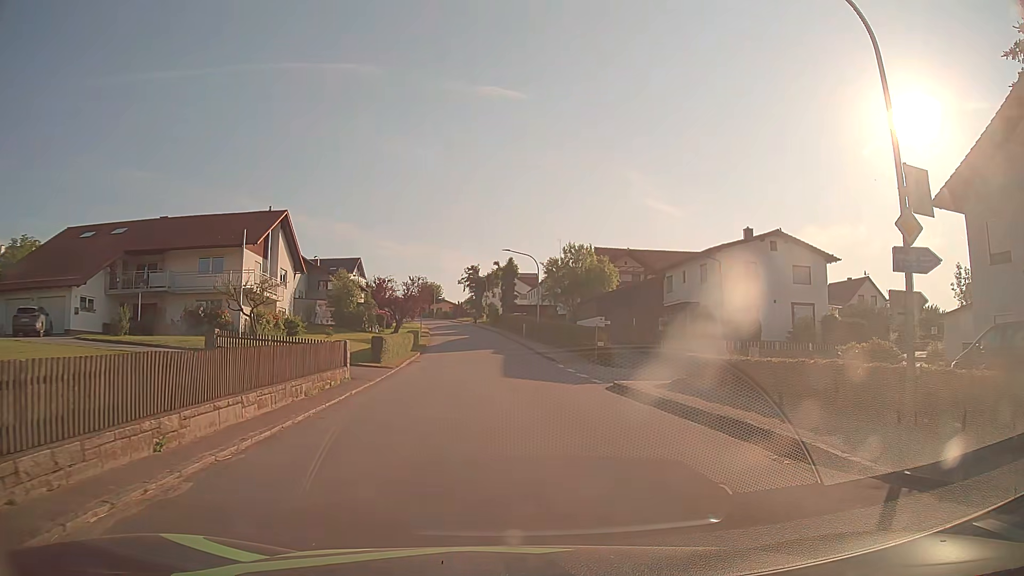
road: tertiary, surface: asphalt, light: Day
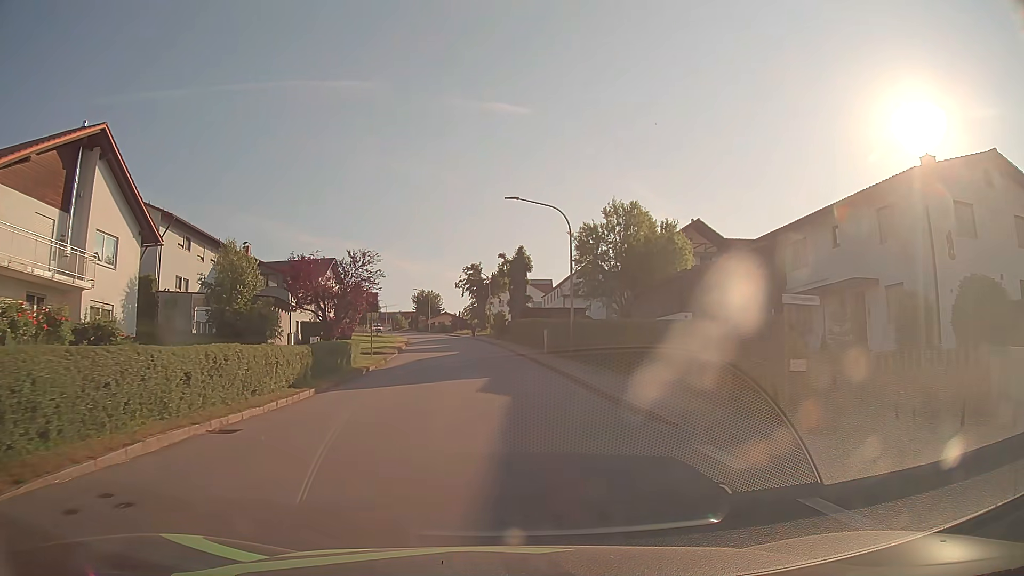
(-0.1, +24.4) m; -2°
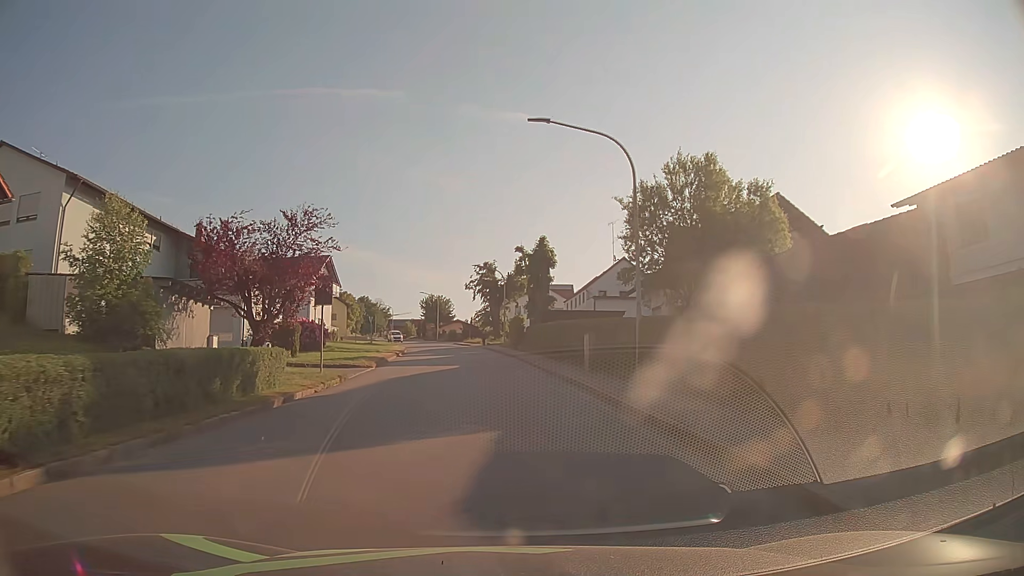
(-0.2, +11.9) m; -1°
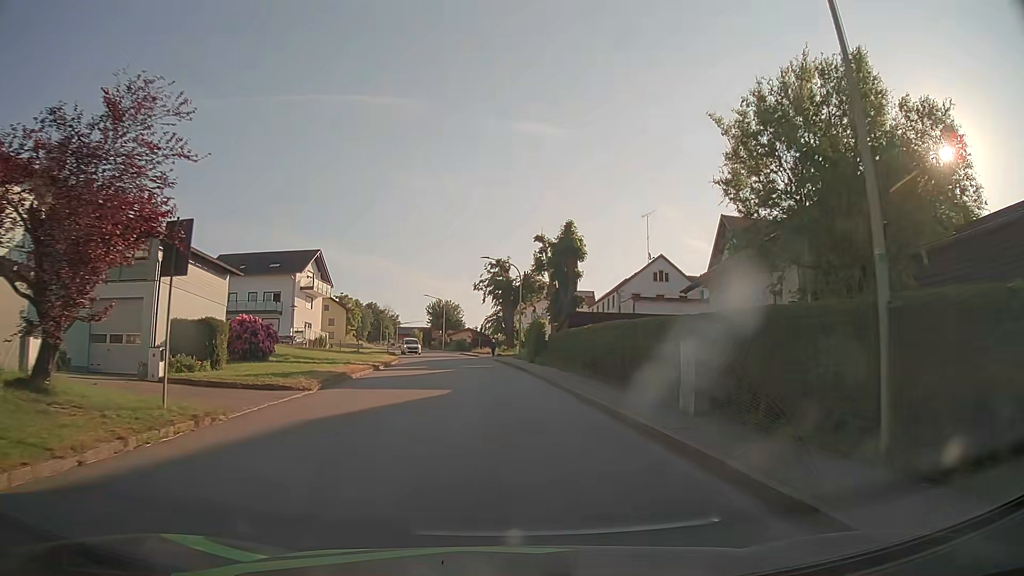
(-0.1, +11.7) m; -1°
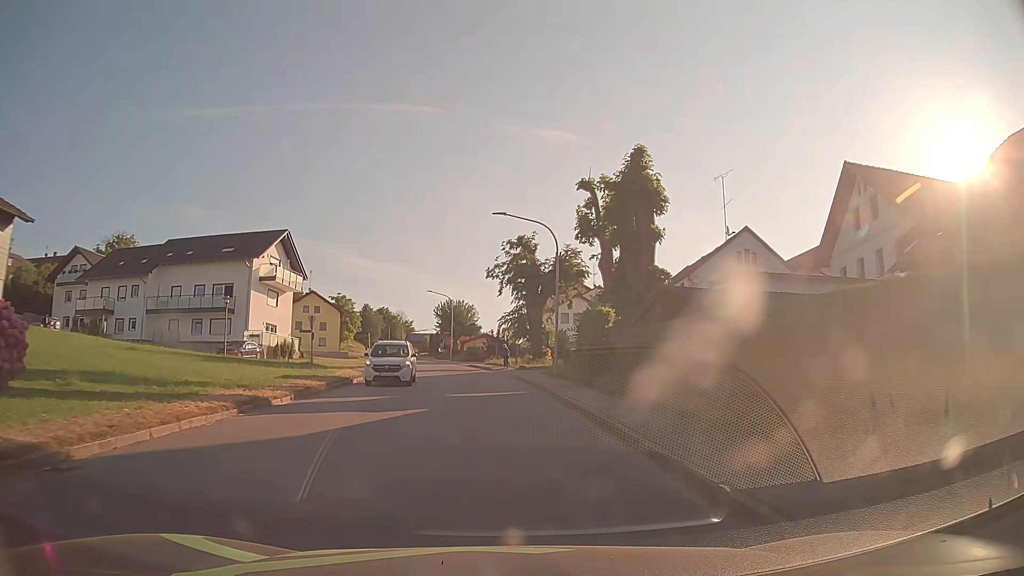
(-0.3, +18.7) m; -2°
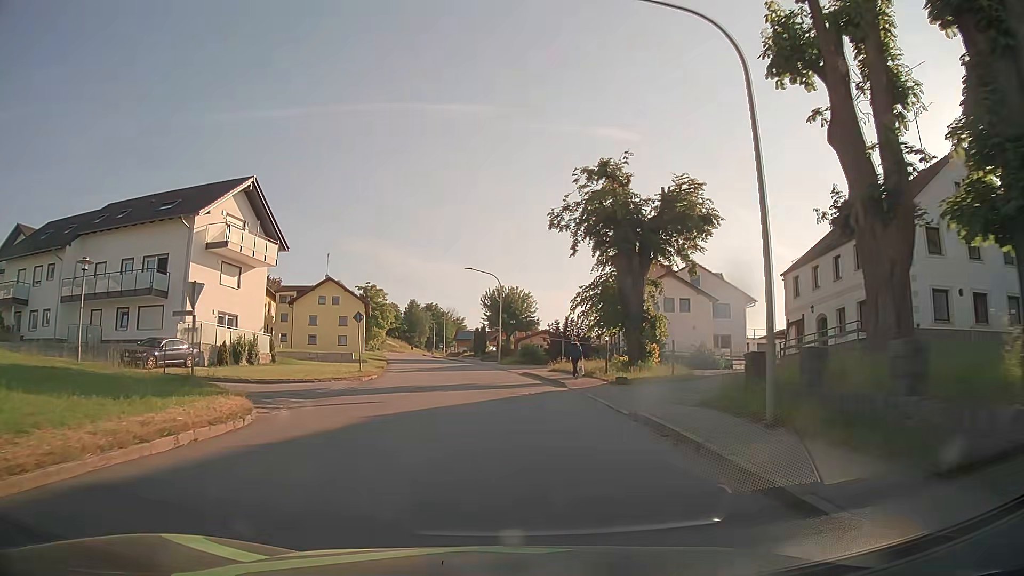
(-0.7, +20.0) m; -5°
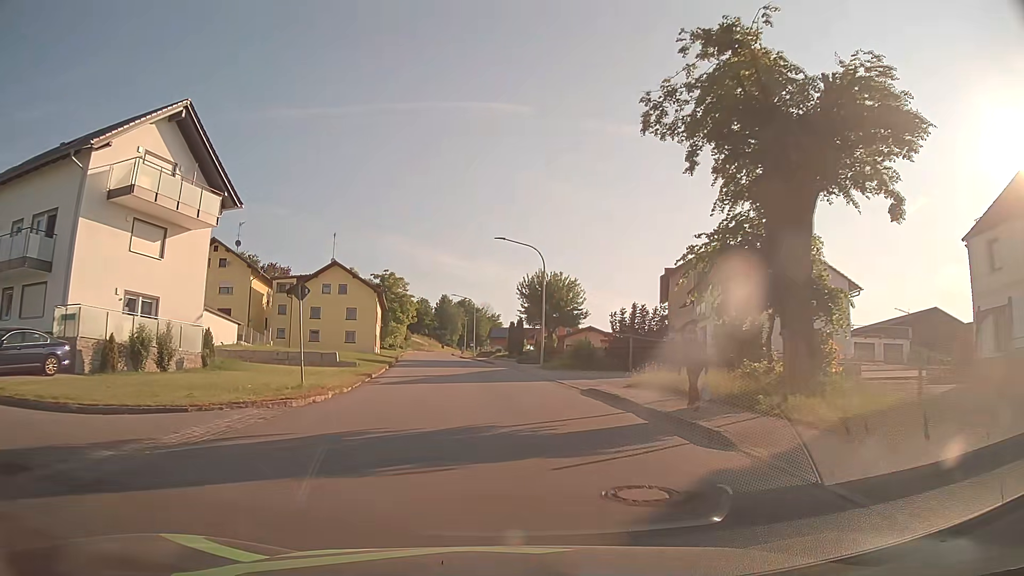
(-0.4, +14.0) m; -3°
(0, +10) (-1, +20) (-1, +30) (-2, +40) (-3, +50) (-5, +60) (-6, +70) (-7, +80) (-9, +89) (-10, +99) m
